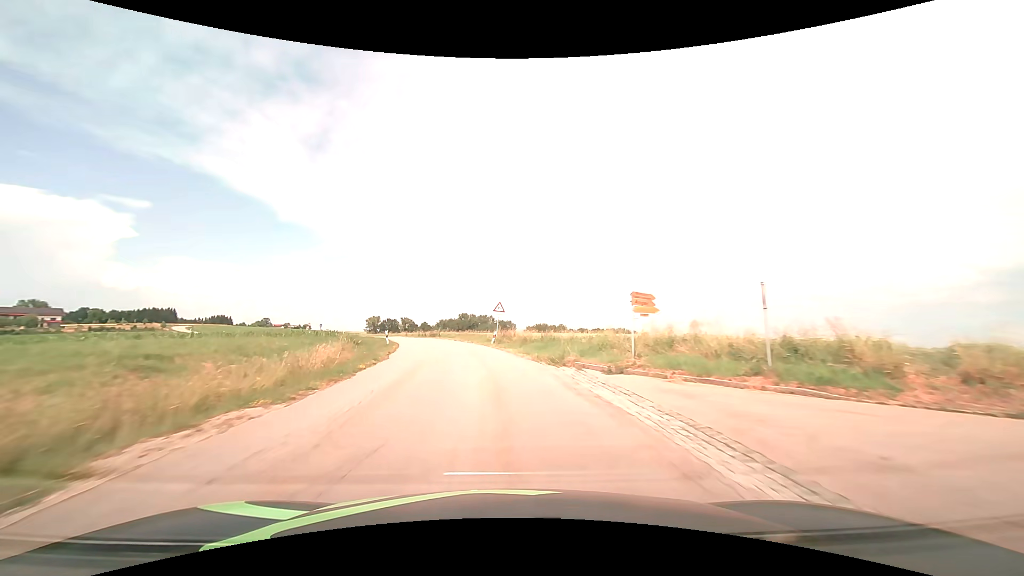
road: tertiary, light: Day
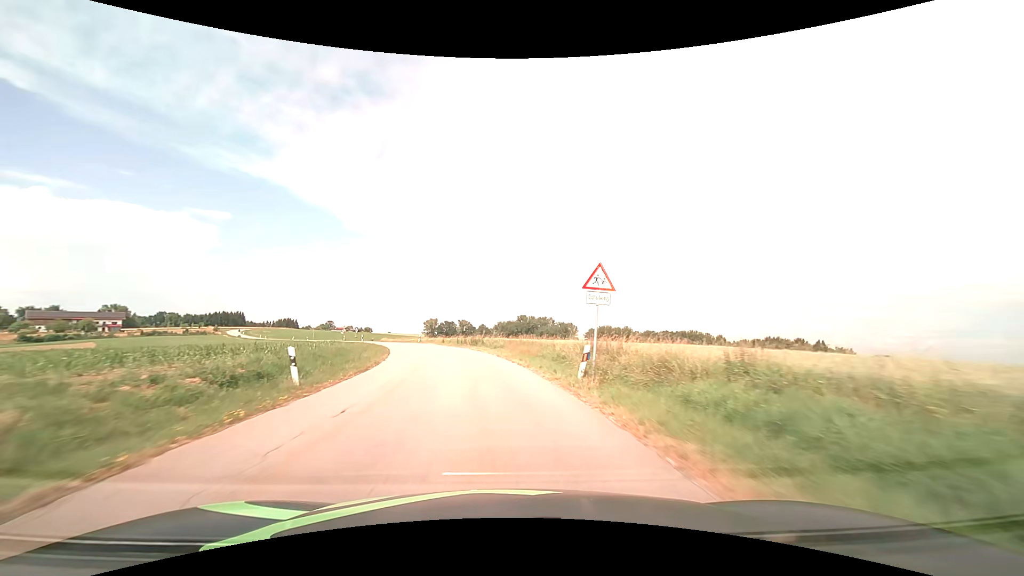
(-1.3, +21.6) m; -7°
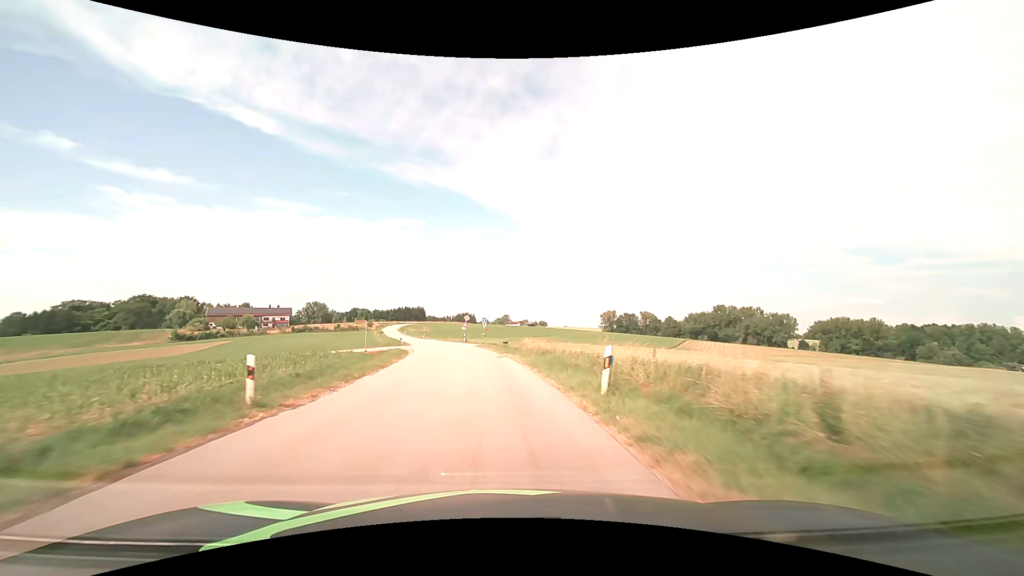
(-9.4, +53.1) m; -20°
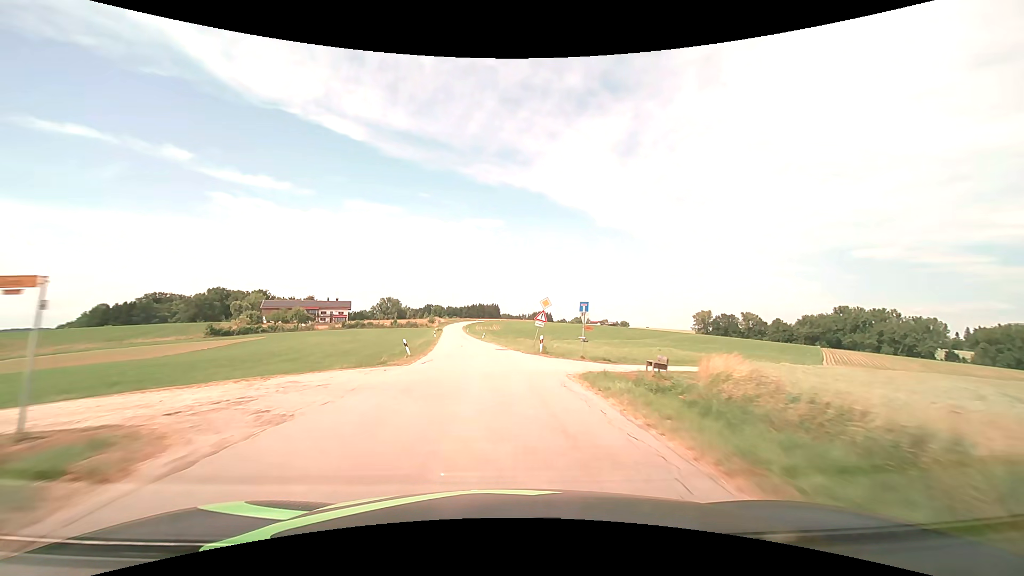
(-2.5, +32.7) m; -8°
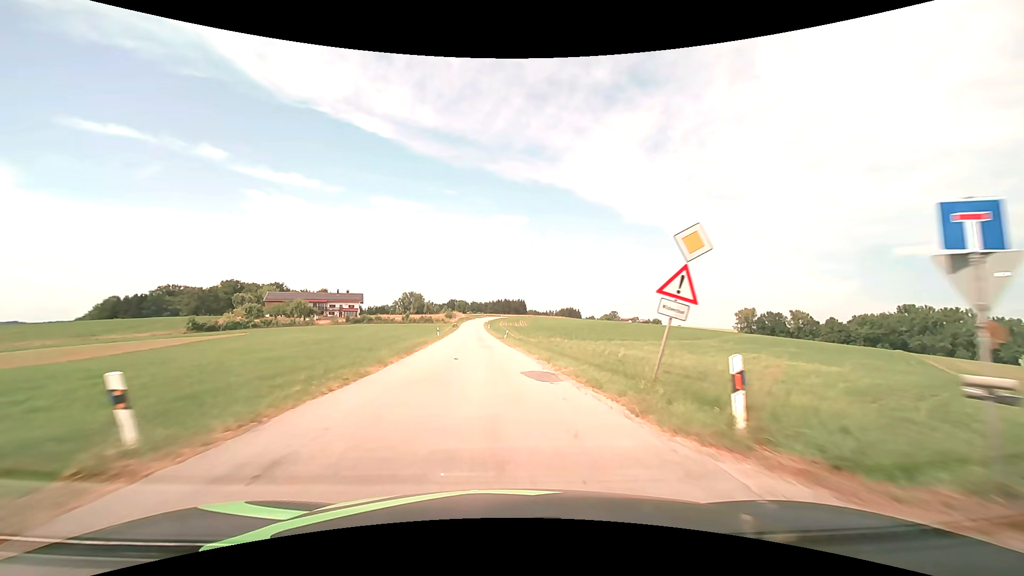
(-0.6, +21.8) m; -3°
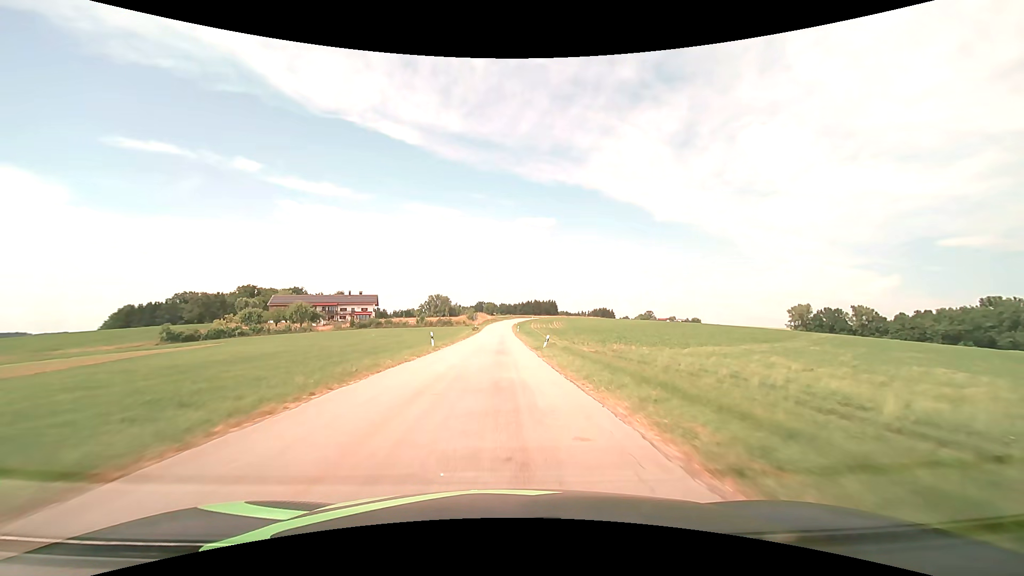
(-0.6, +21.8) m; -3°
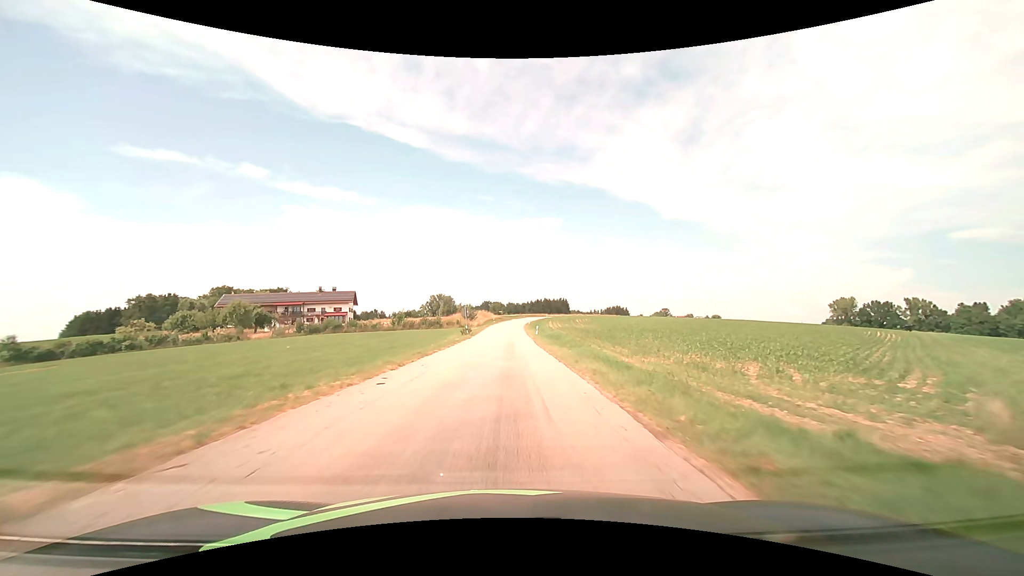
(-0.3, +32.5) m; -1°
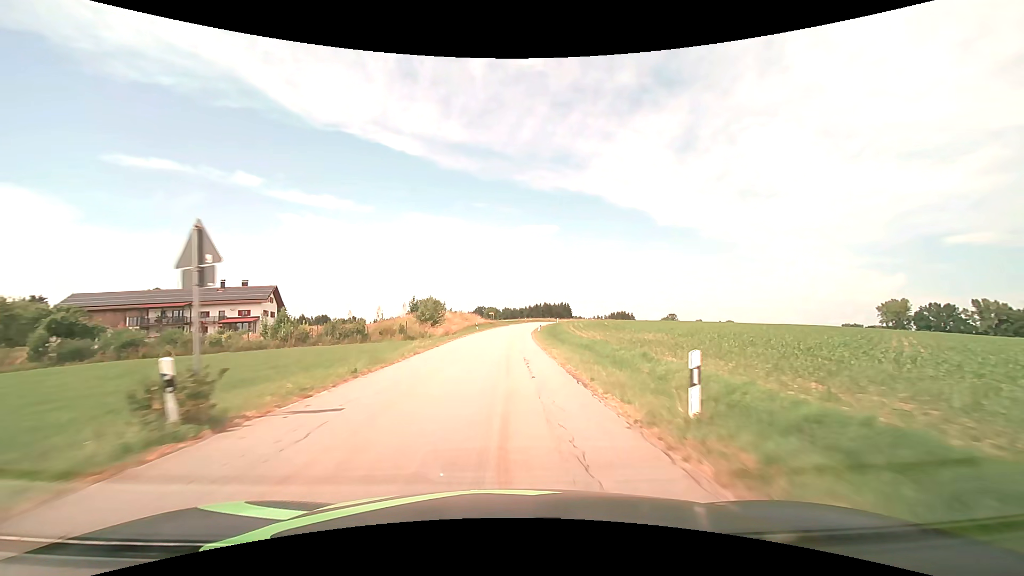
(+0.3, +43.0) m; 0°
(0, +10) (0, +20) (0, +30) (0, +40) (+1, +50) (+1, +60) (+2, +70) (+3, +80) (+4, +90) (+6, +100) m
